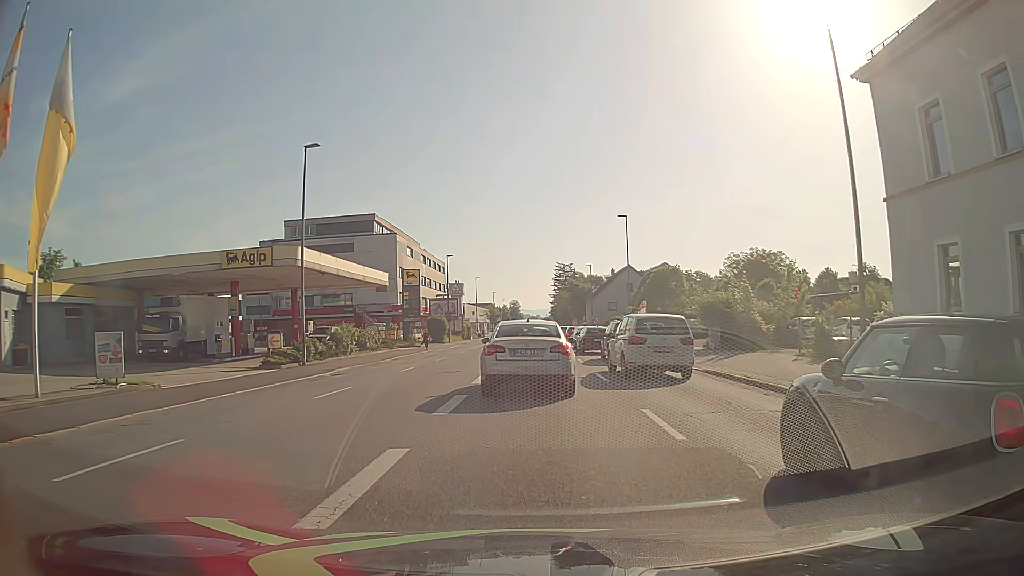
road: tertiary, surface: asphalt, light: Day
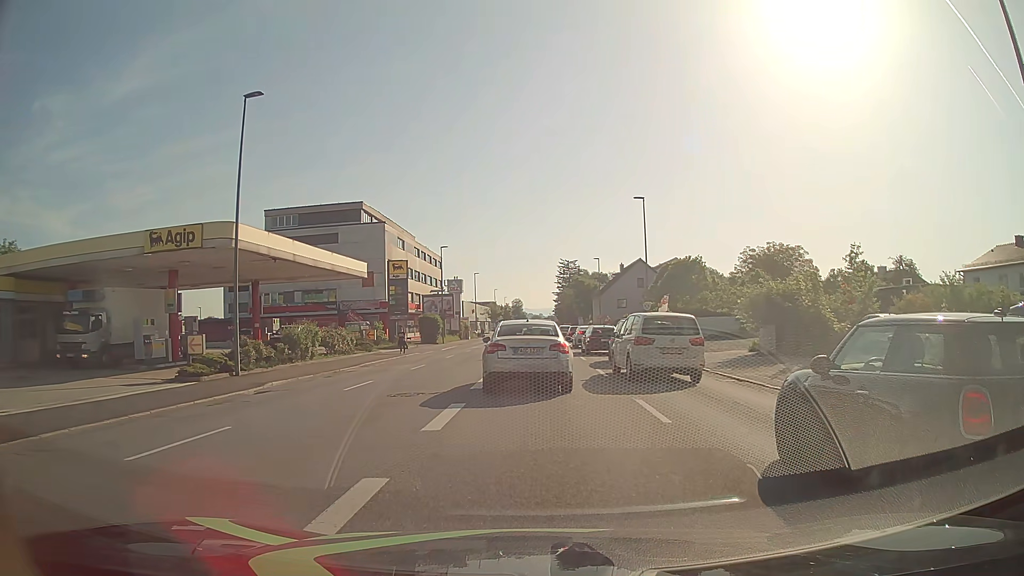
(0.0, +7.6) m; 0°
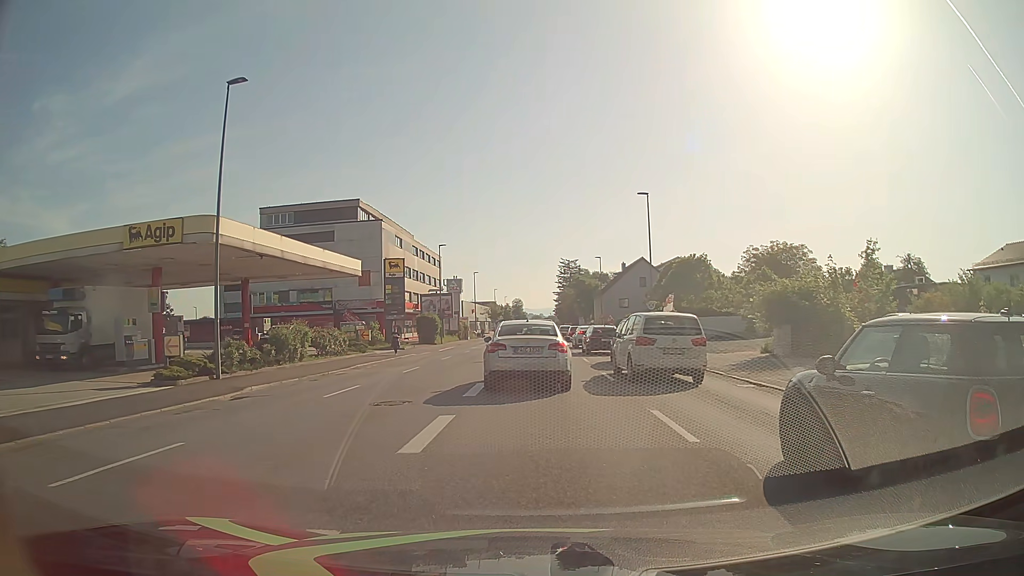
(0.0, +1.6) m; 0°
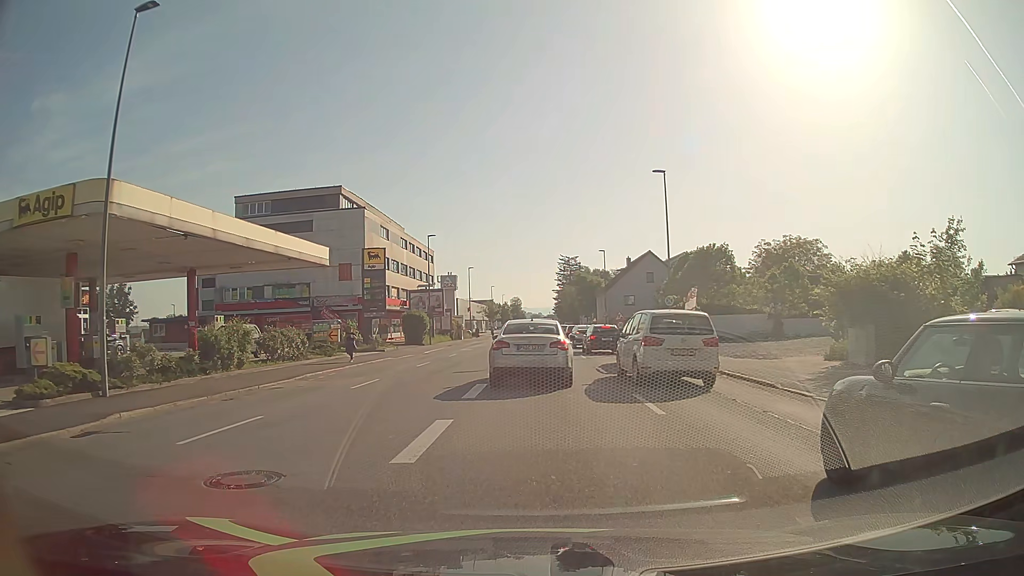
(0.0, +6.6) m; -2°
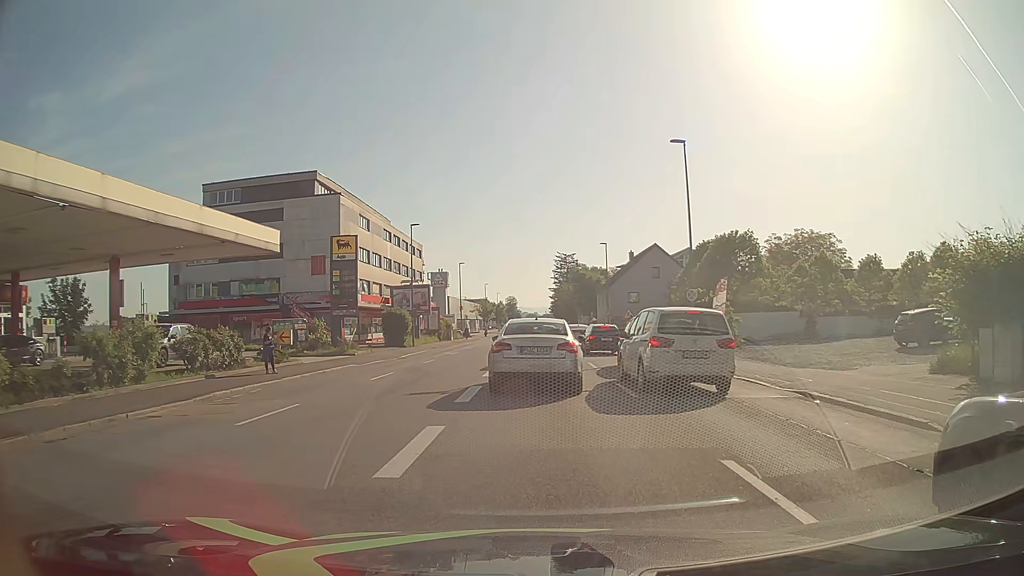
(+0.3, +6.7) m; +3°
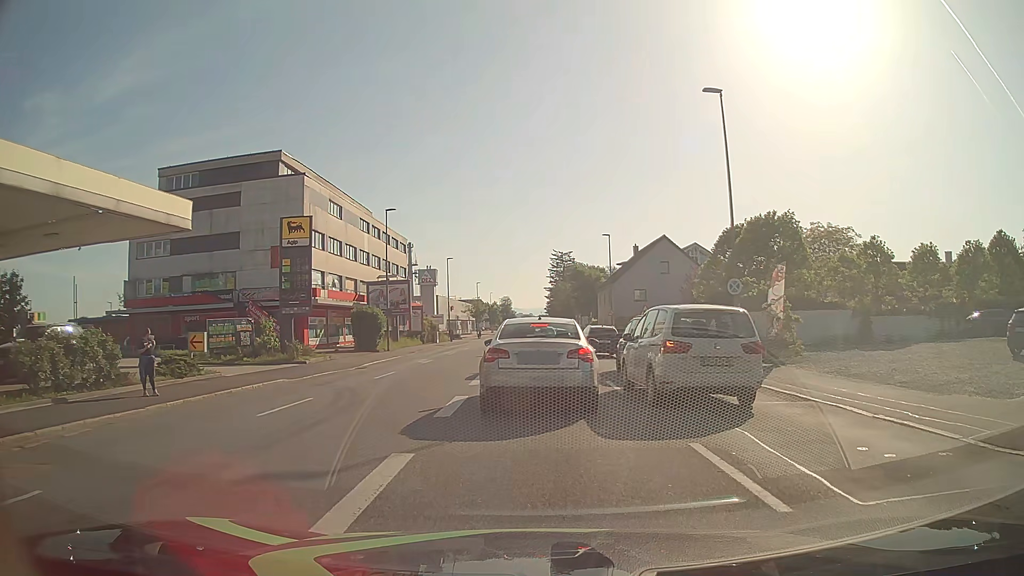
(0.0, +7.9) m; 0°
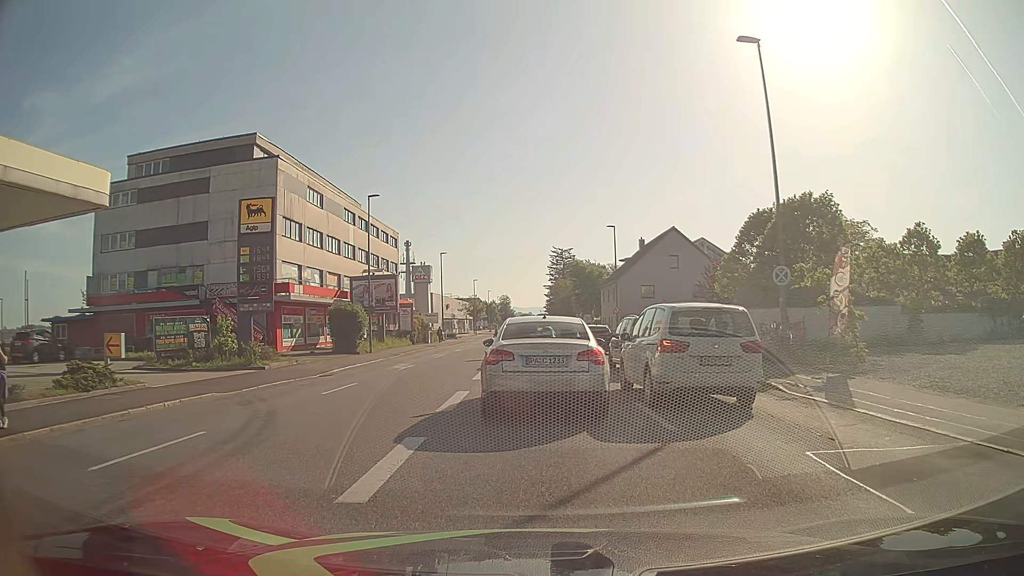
(0.0, +5.0) m; +1°
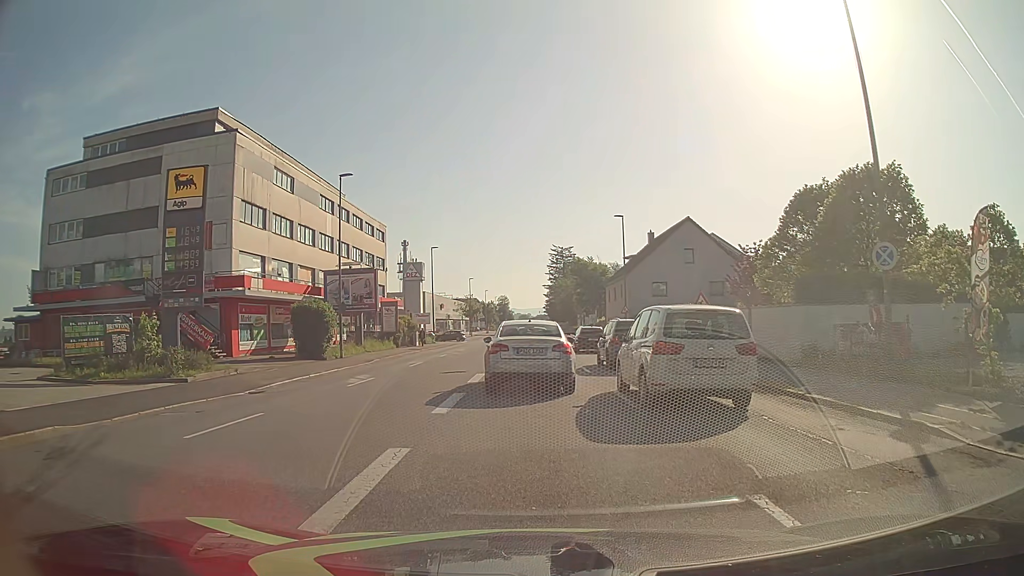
(-0.1, +6.6) m; -1°
(0, +10) (0, +20) (0, +30) (0, +40) (0, +50) (0, +60) (0, +70) (0, +80) (0, +90) (0, +100) m
